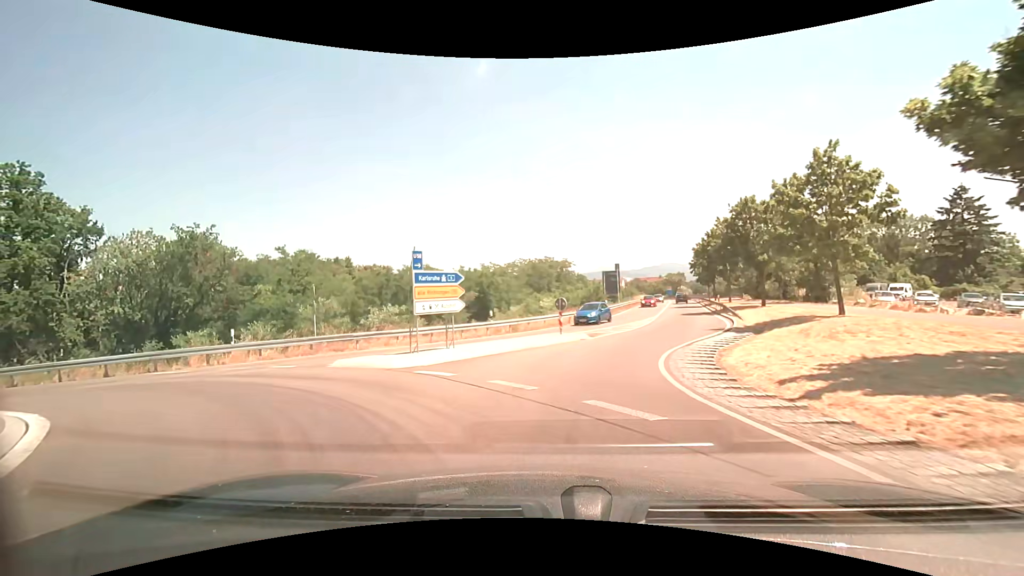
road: primary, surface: asphalt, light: Day
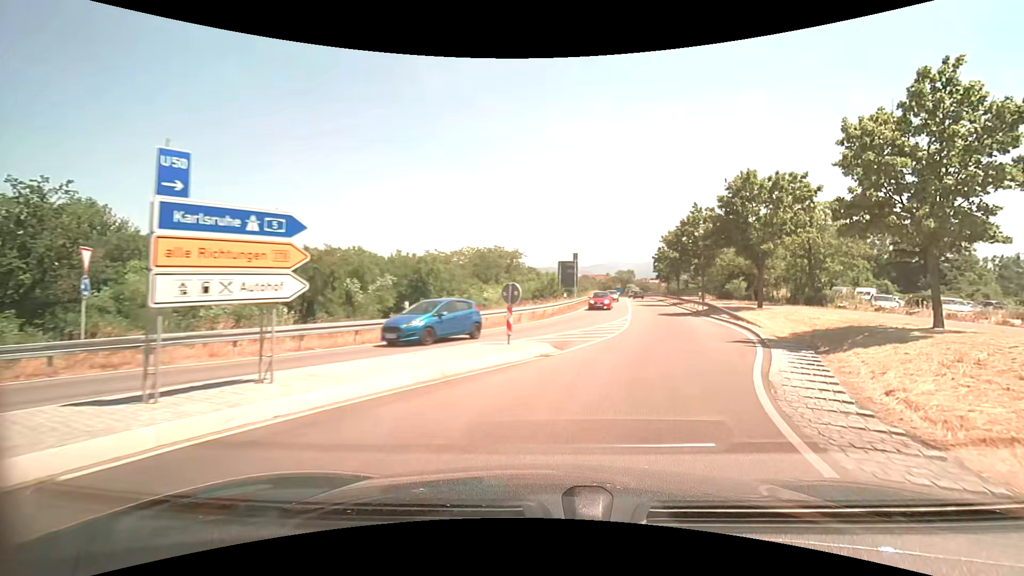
(+0.1, +9.2) m; +7°
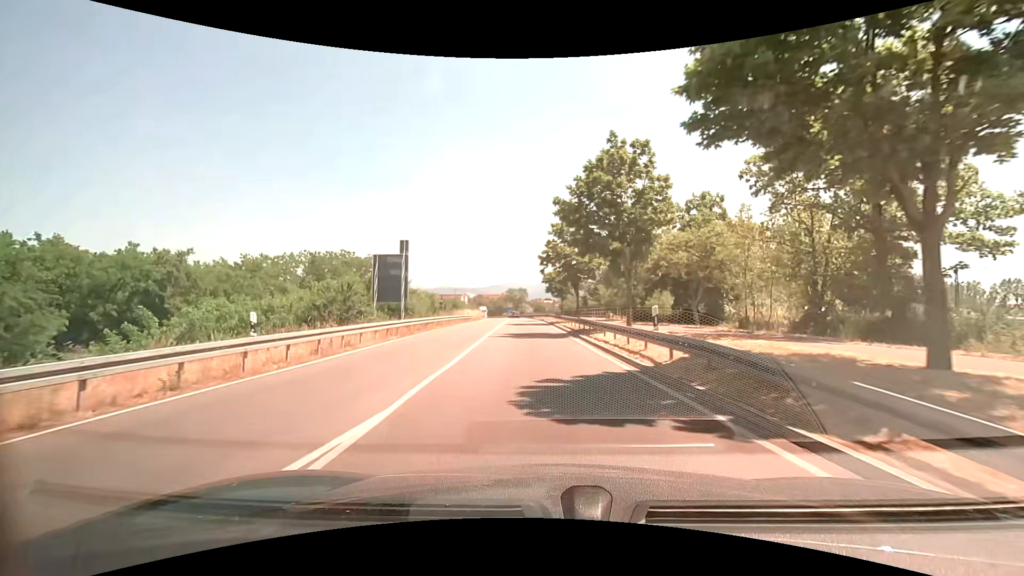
(+5.6, +25.3) m; +11°
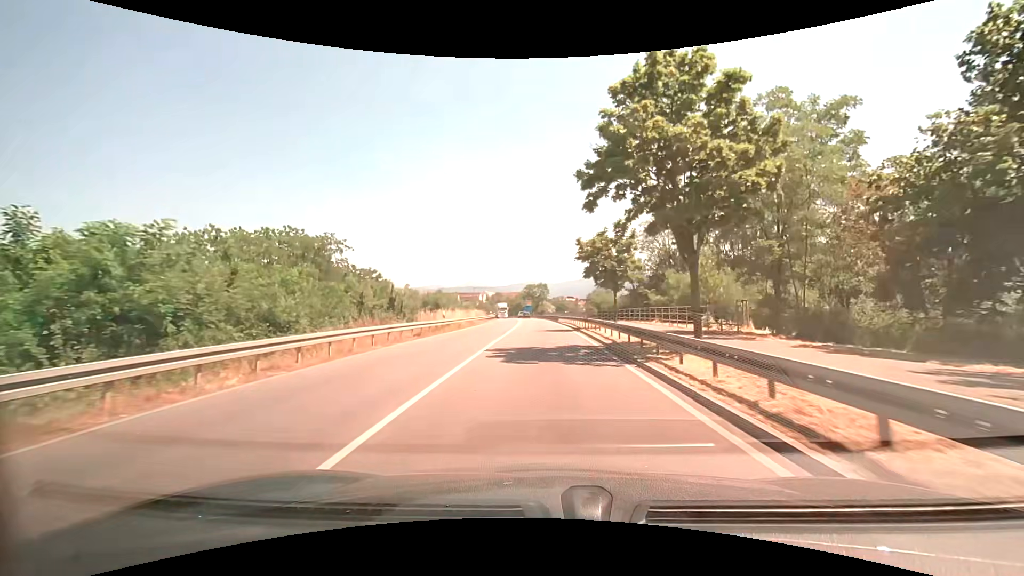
(-0.9, +26.6) m; -2°
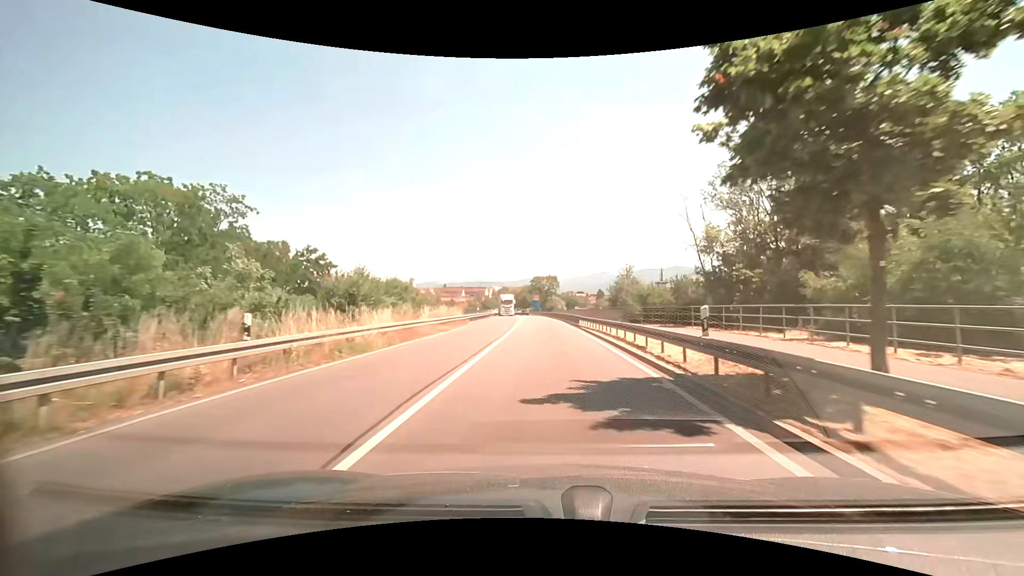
(-0.3, +23.5) m; -1°
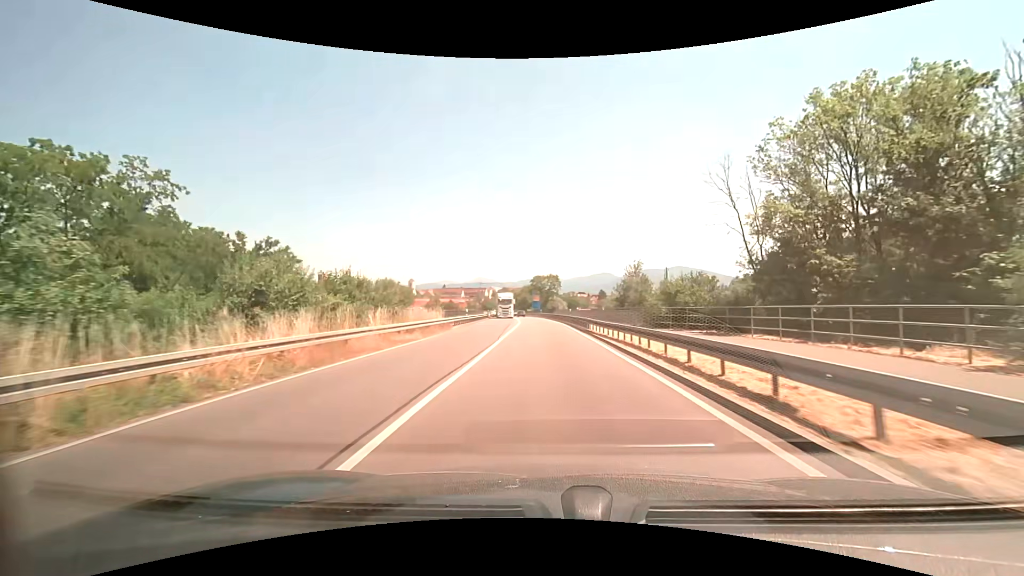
(0.0, +8.2) m; 0°
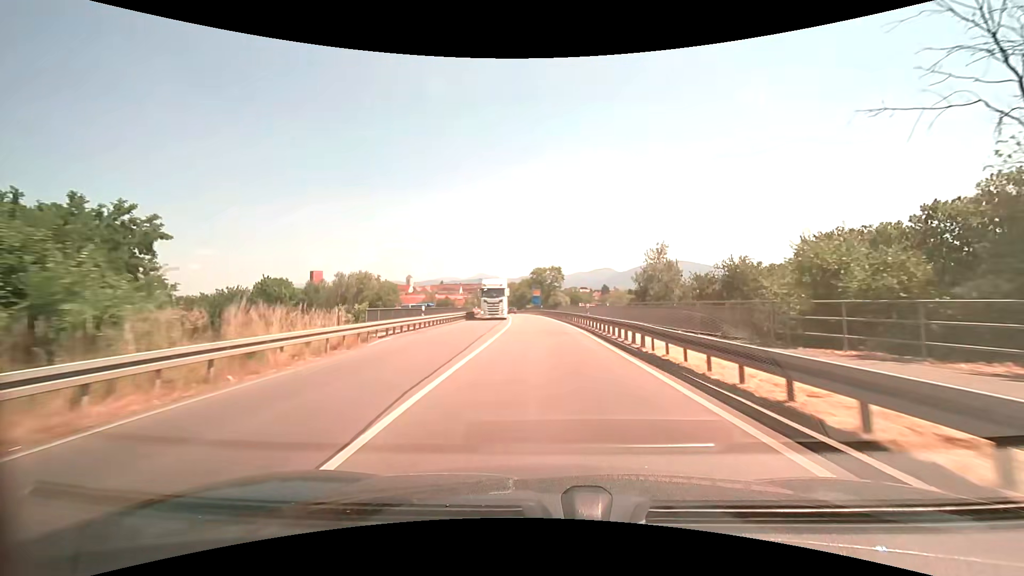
(0.0, +16.7) m; 0°
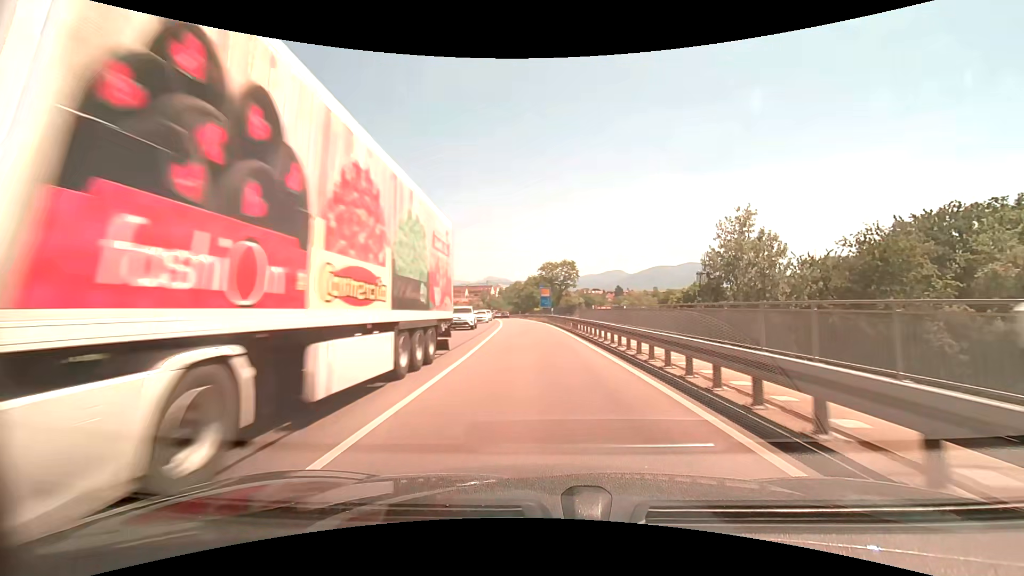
(-0.1, +25.3) m; -1°
(0, +10) (-1, +20) (-1, +30) (-2, +40) (-3, +50) (-4, +60) (-5, +70) (-6, +80) (-7, +90) (-9, +100) m
